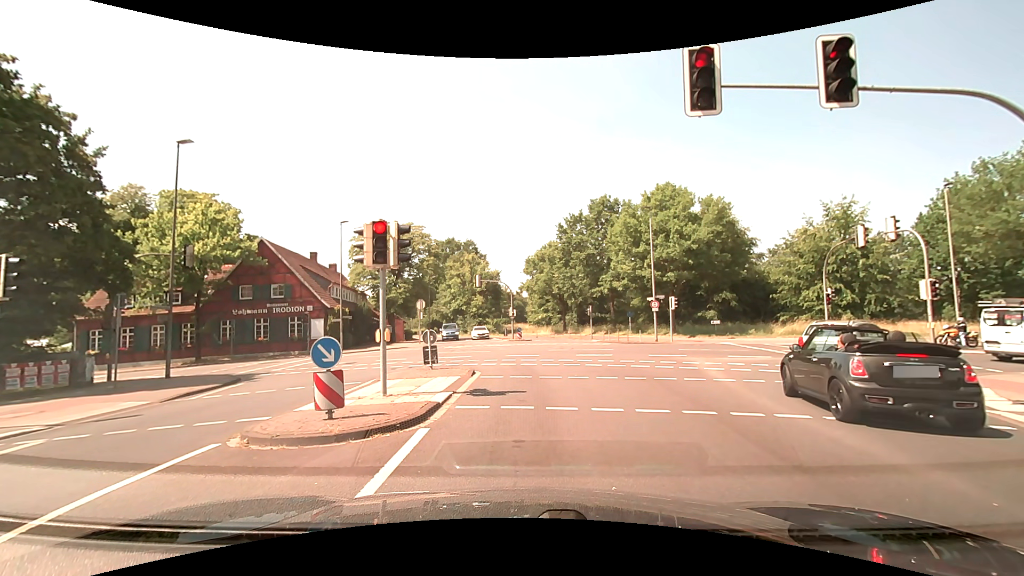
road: secondary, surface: asphalt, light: Day
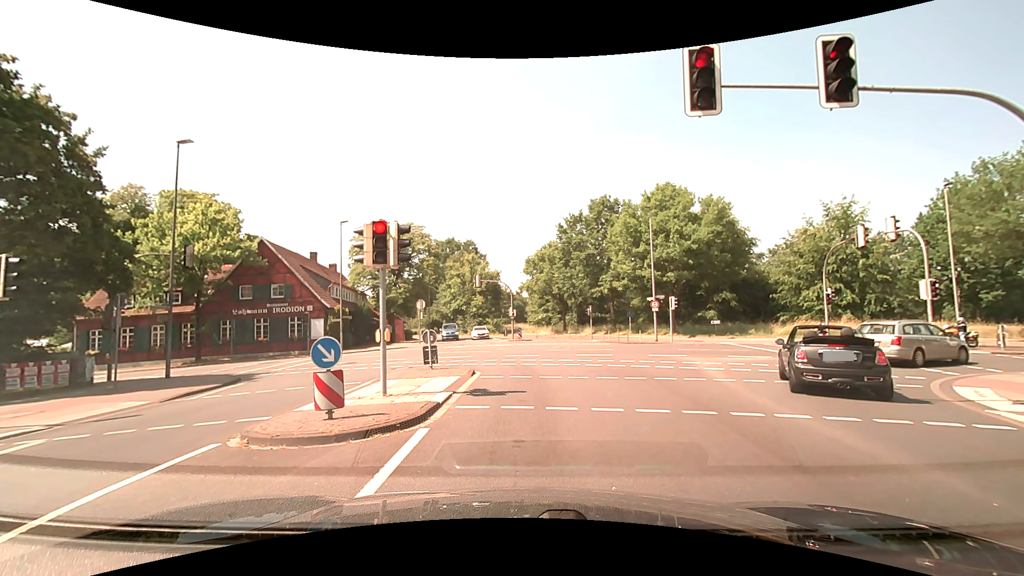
(0.0, 0.0) m; 0°
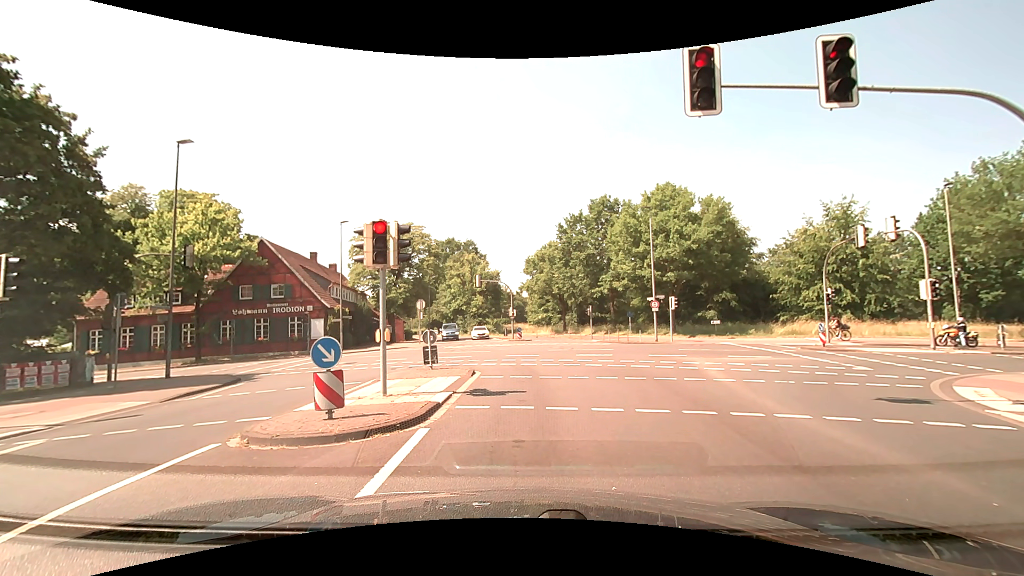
(0.0, 0.0) m; 0°
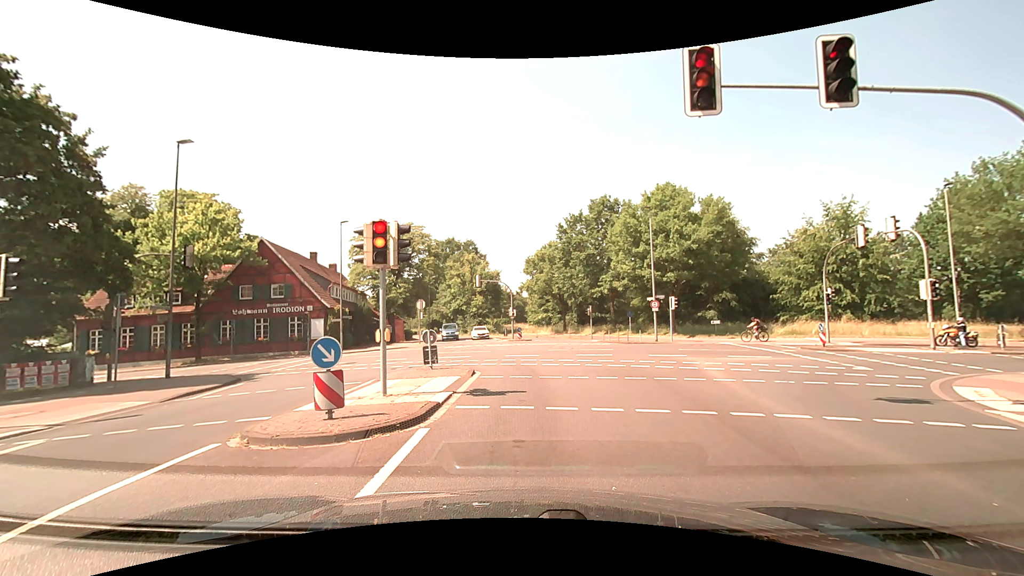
(0.0, 0.0) m; 0°
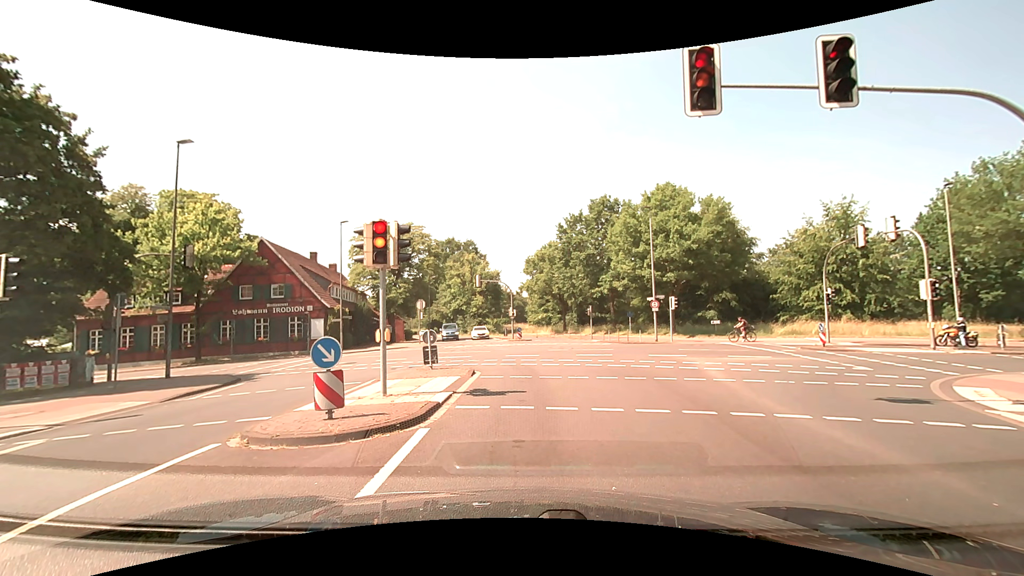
(0.0, 0.0) m; 0°
